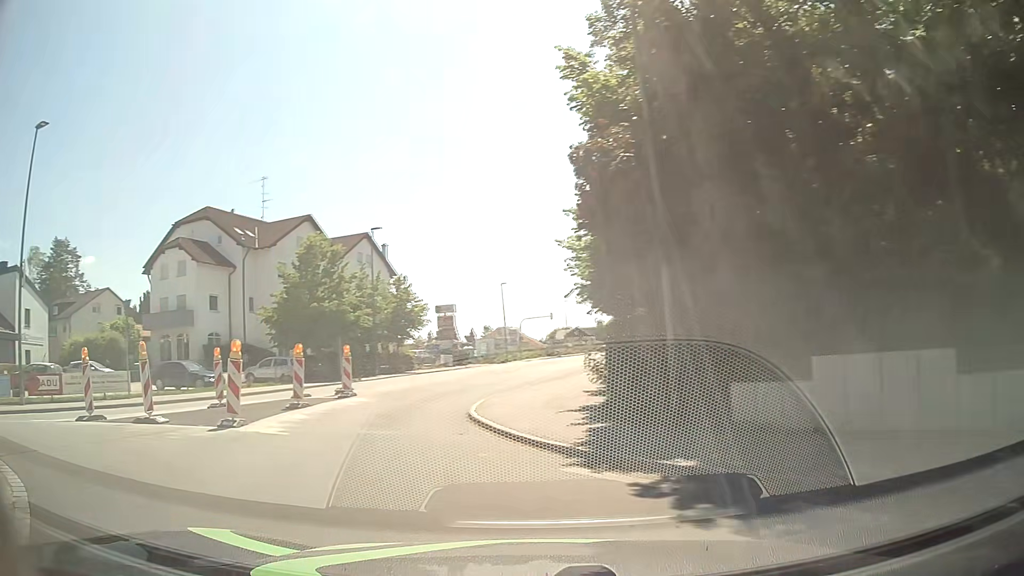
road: tertiary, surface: asphalt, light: Day
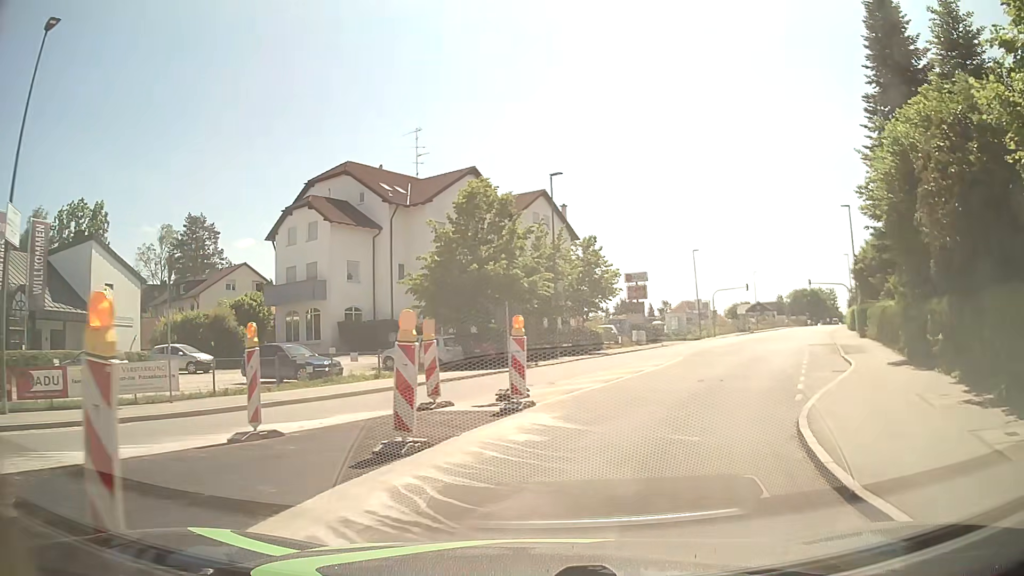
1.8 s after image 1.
(-2.3, +9.4) m; -17°
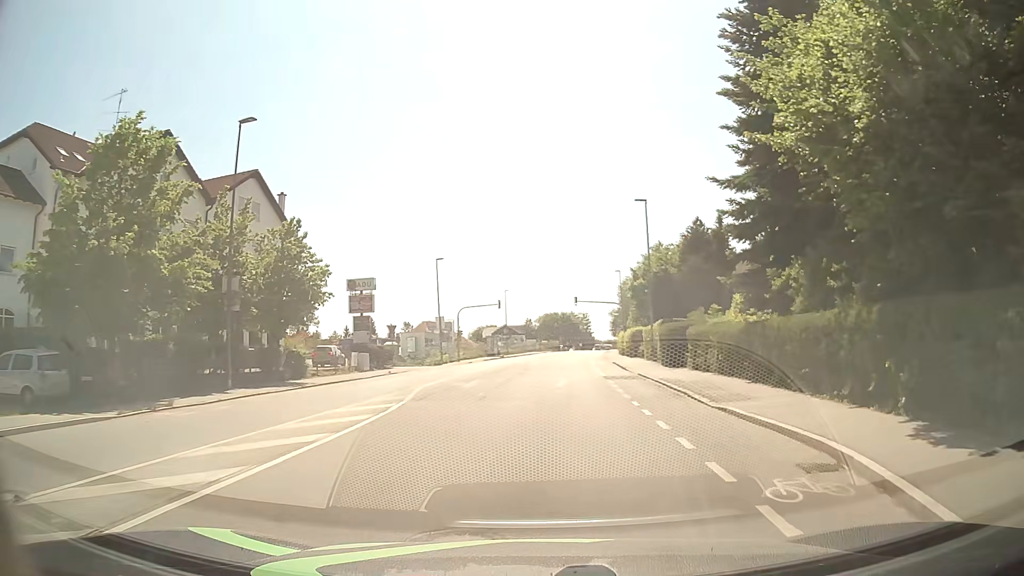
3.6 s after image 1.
(+2.6, +12.5) m; +23°
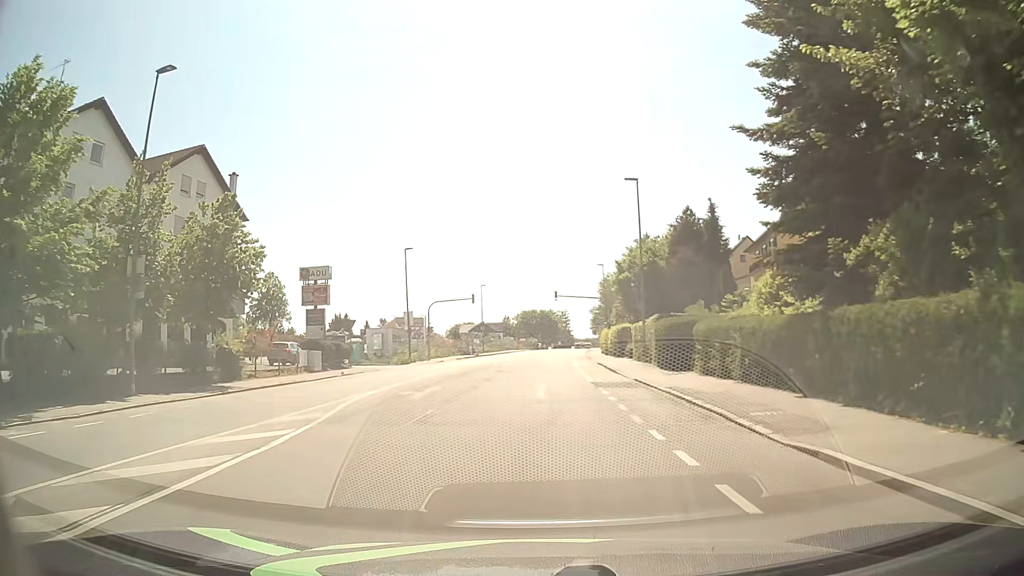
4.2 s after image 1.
(+0.1, +5.4) m; +2°
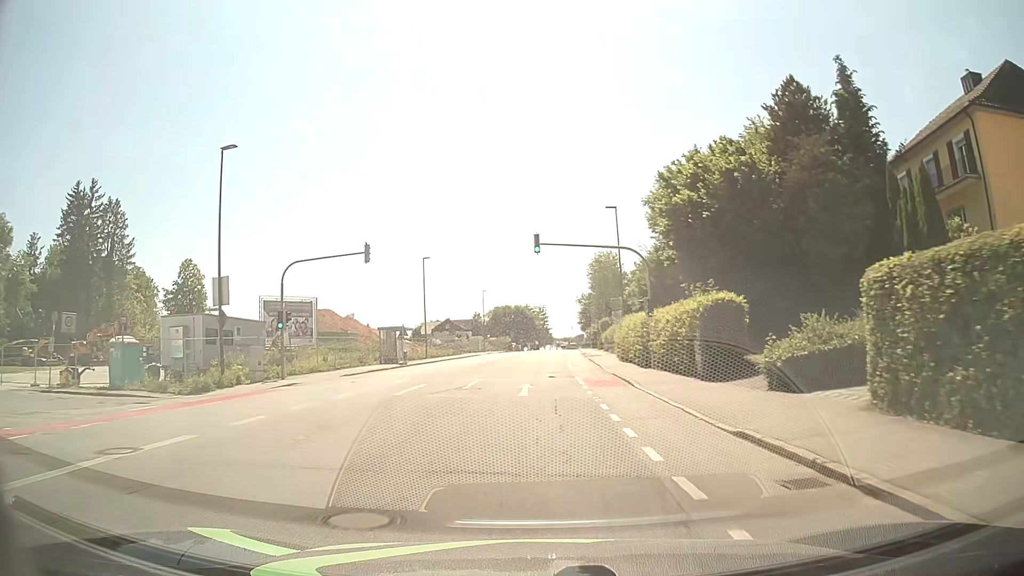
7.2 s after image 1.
(+0.8, +34.1) m; +2°
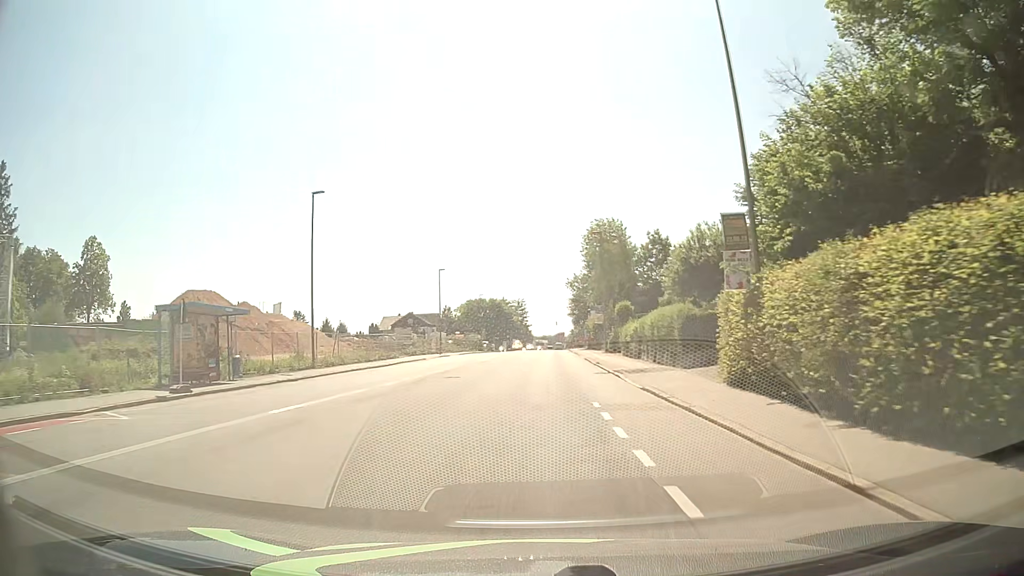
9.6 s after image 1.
(+0.3, +30.5) m; +1°
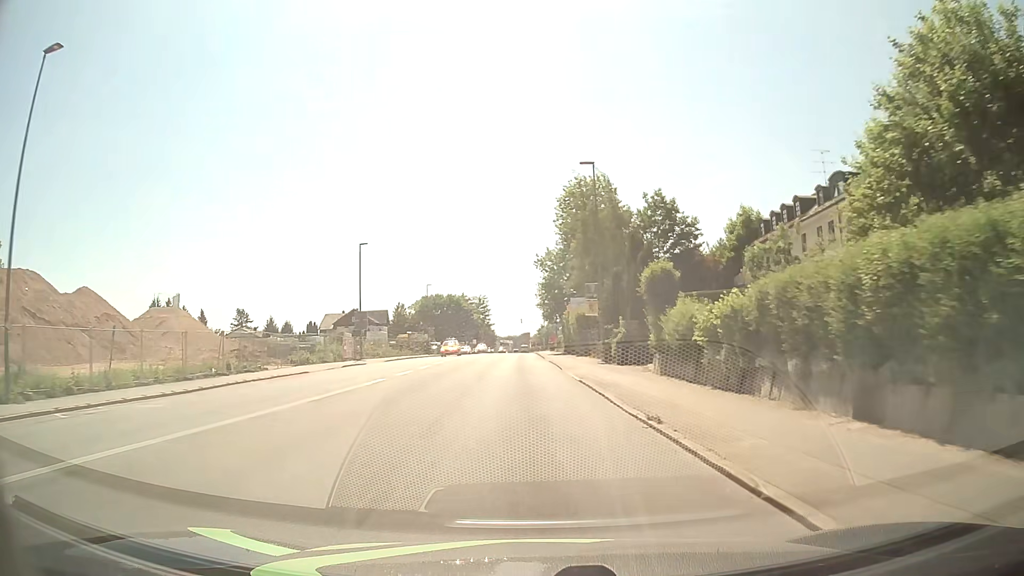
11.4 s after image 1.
(+0.7, +23.2) m; +3°
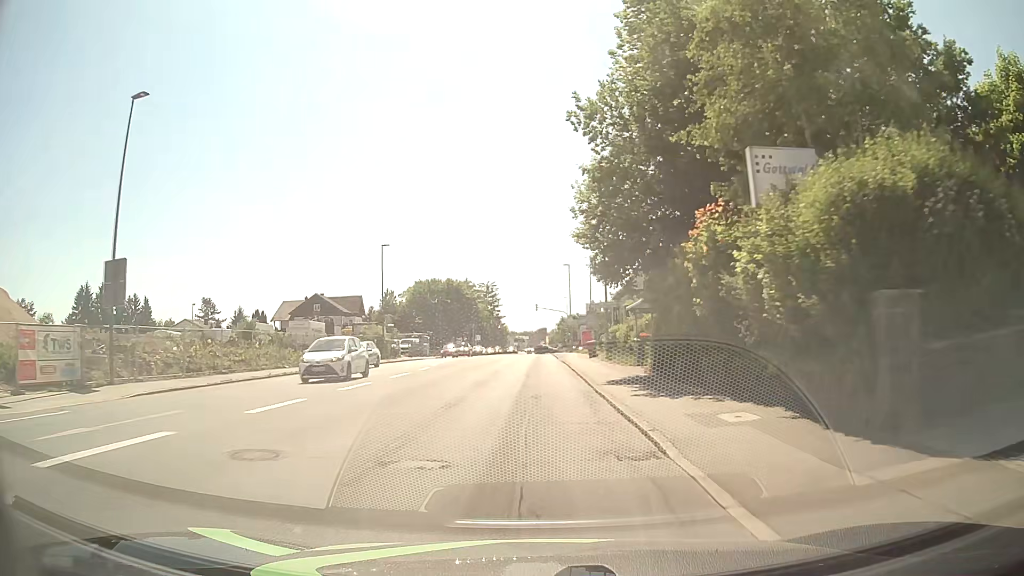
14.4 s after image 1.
(-0.6, +39.1) m; -1°
(0, +10) (0, +20) (0, +30) (0, +40) (0, +50) (0, +60) (0, +70) (0, +80) (0, +90) (+1, +100) m
